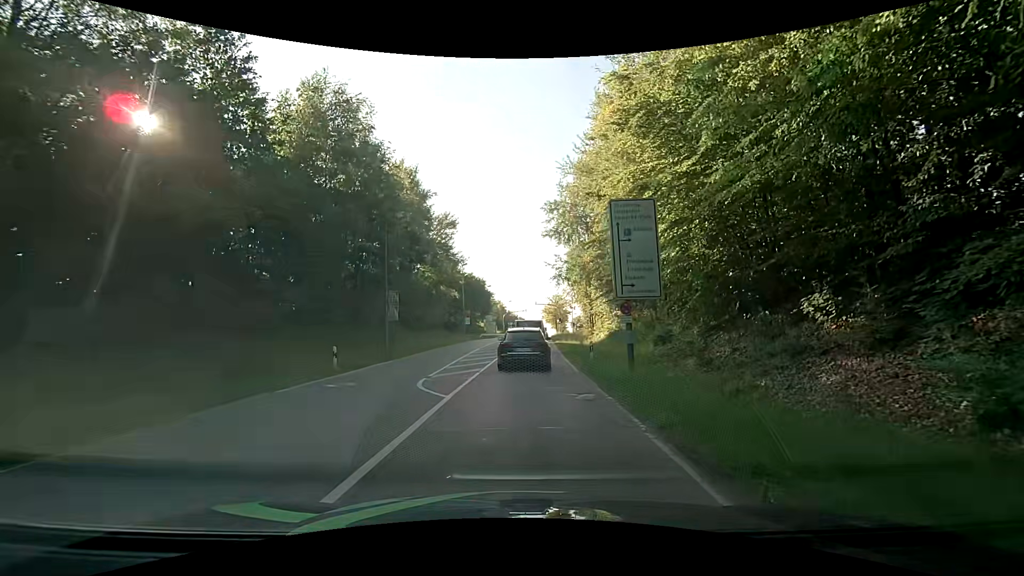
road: secondary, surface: asphalt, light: Day
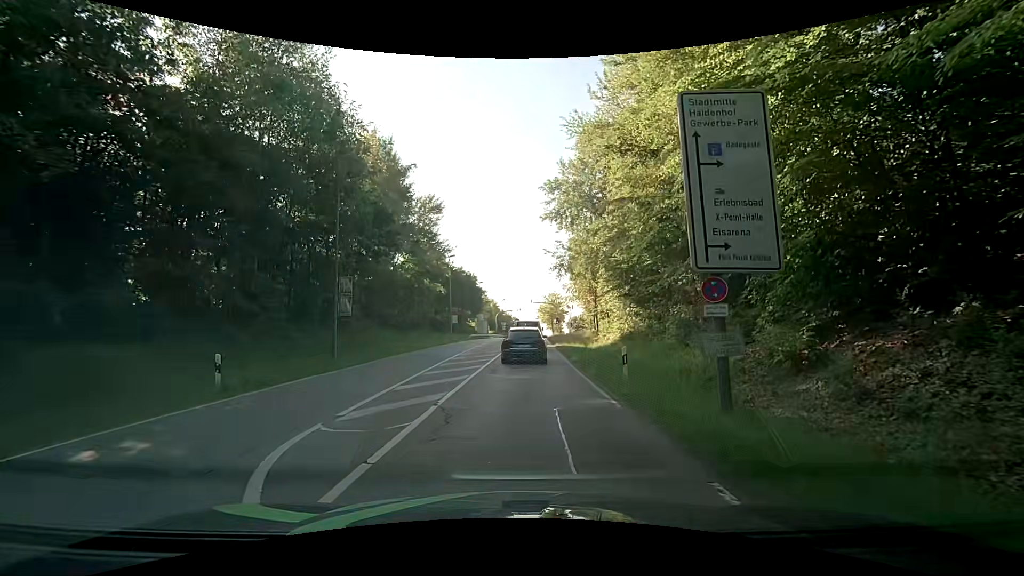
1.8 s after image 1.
(-0.2, +7.6) m; 0°
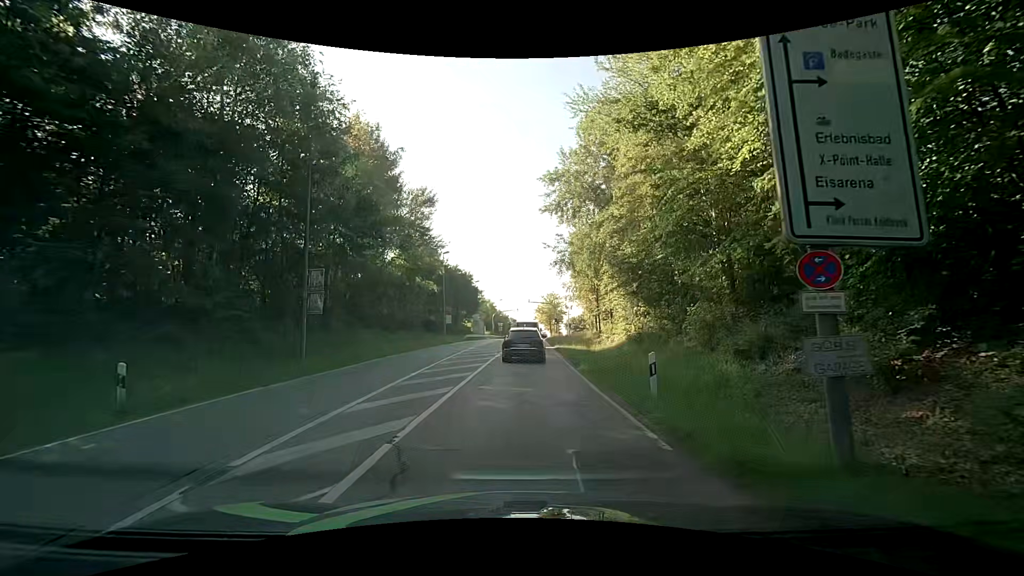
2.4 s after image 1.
(0.0, +3.1) m; -1°
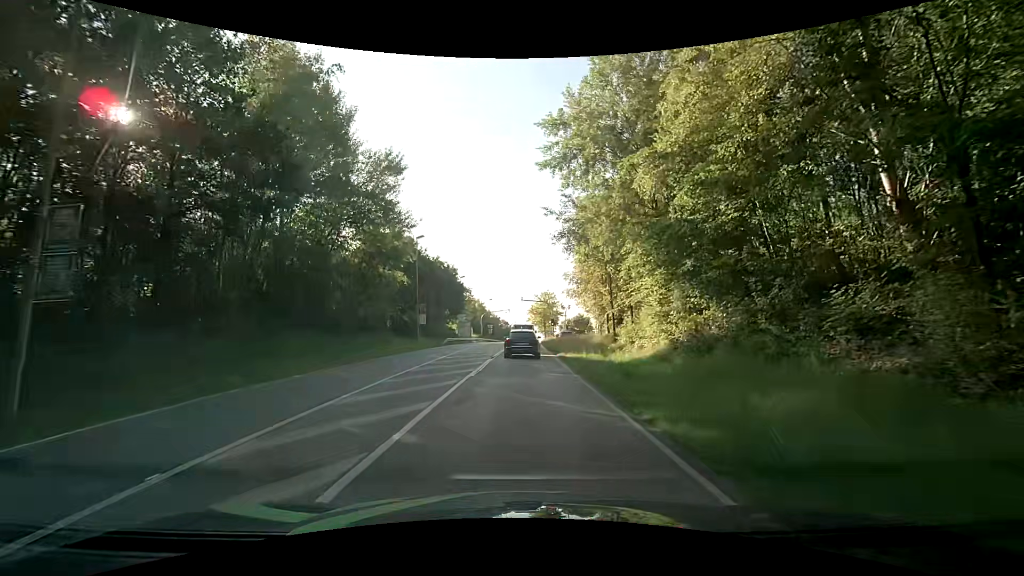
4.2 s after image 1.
(+0.2, +11.1) m; +1°
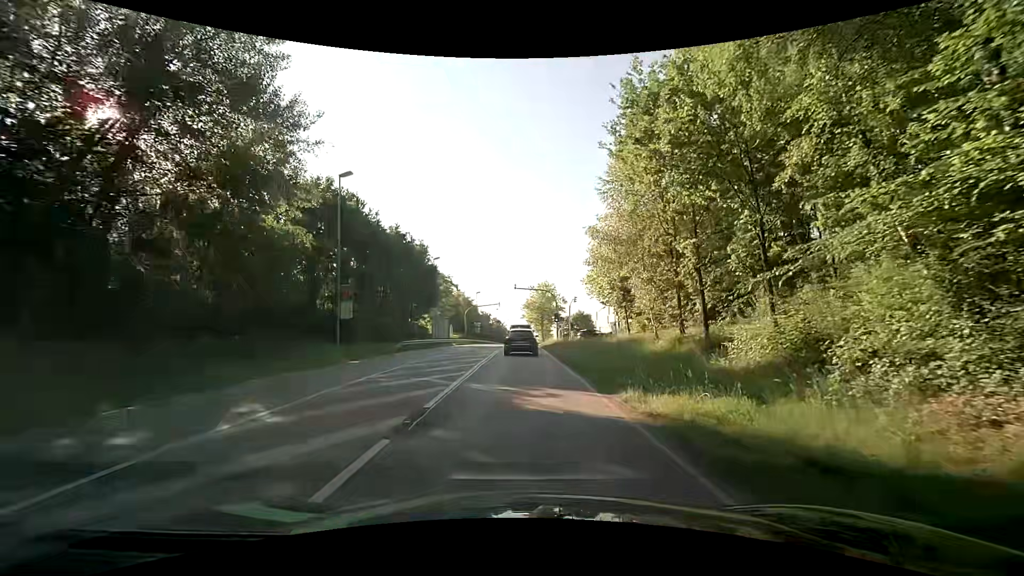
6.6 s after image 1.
(+0.3, +18.8) m; +1°
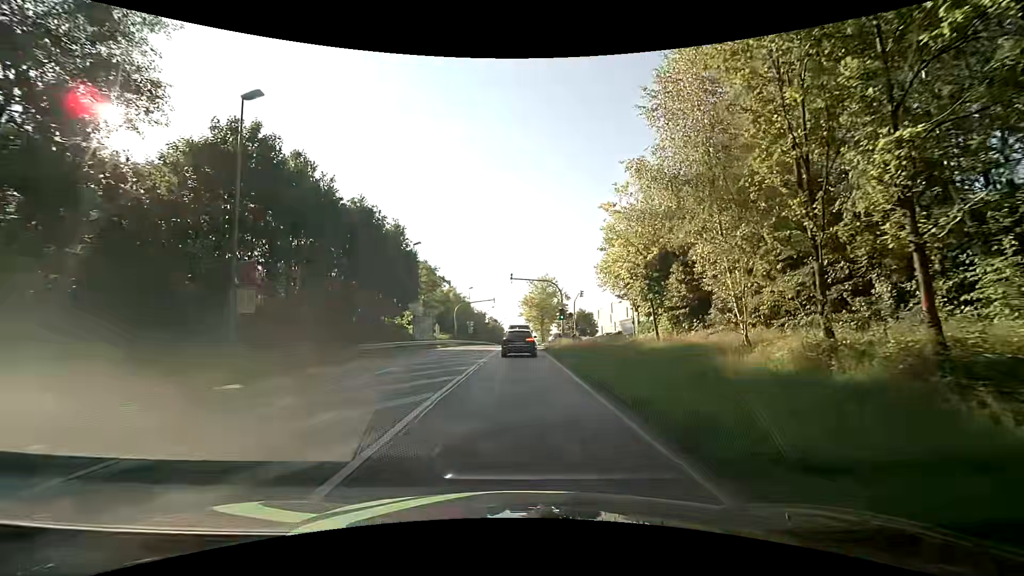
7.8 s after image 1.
(0.0, +9.6) m; 0°
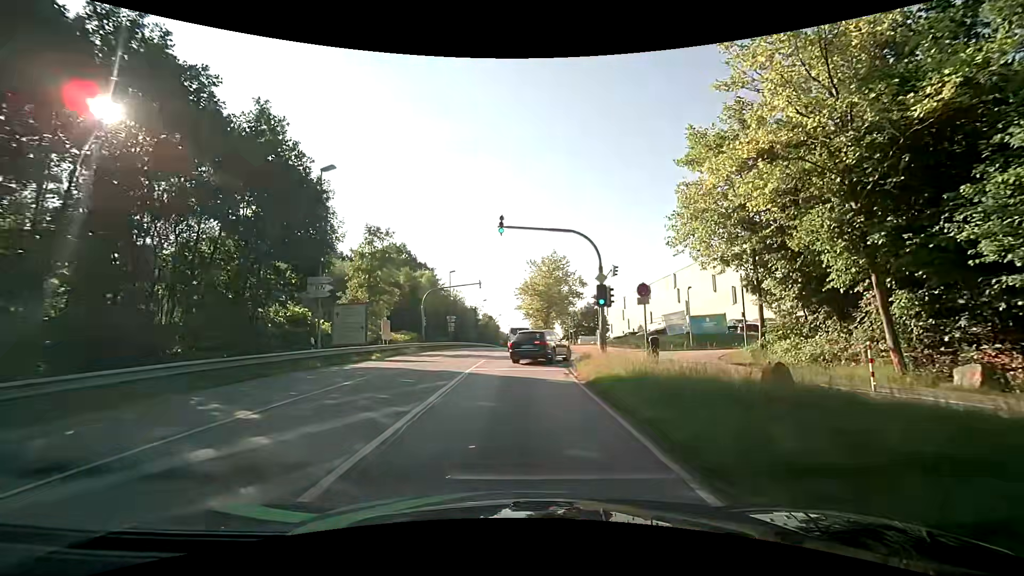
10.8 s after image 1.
(+0.1, +21.8) m; +1°
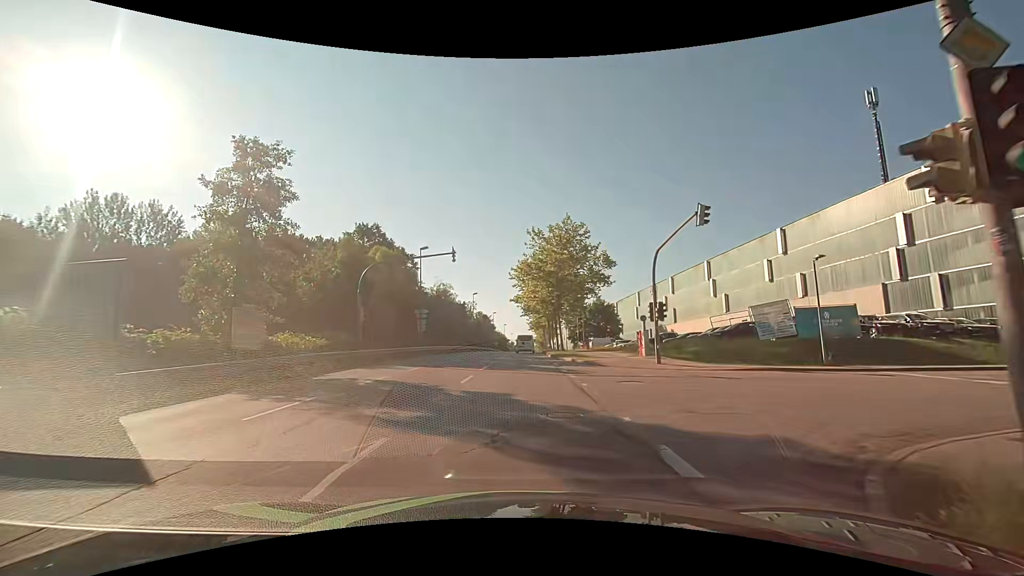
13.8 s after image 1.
(-0.3, +18.7) m; 0°
(0, +10) (0, +20) (0, +30) (0, +40) (0, +50) (+1, +60) (+1, +70) (+1, +80) (+1, +90) (+1, +100) m
